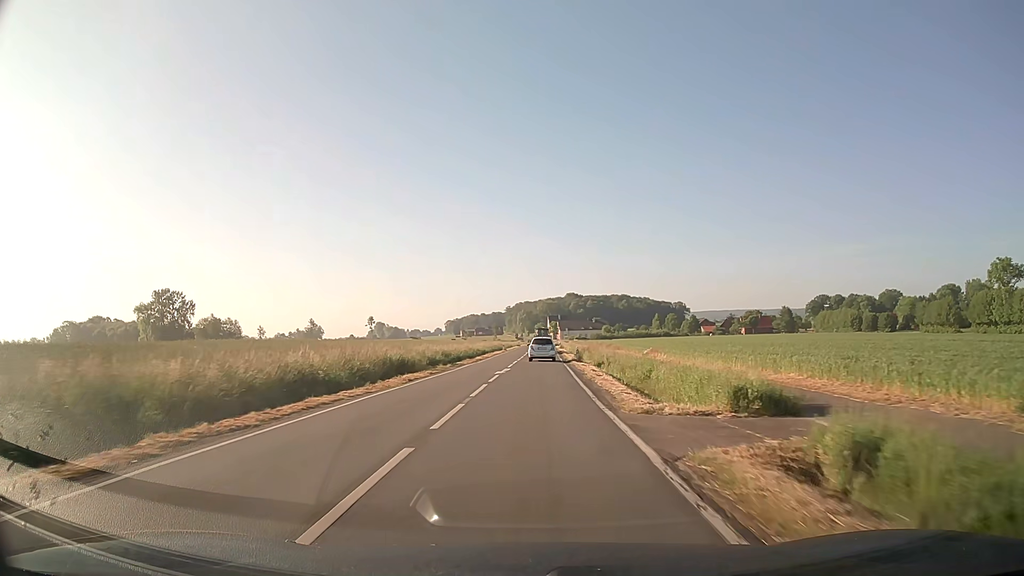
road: secondary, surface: asphalt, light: Day
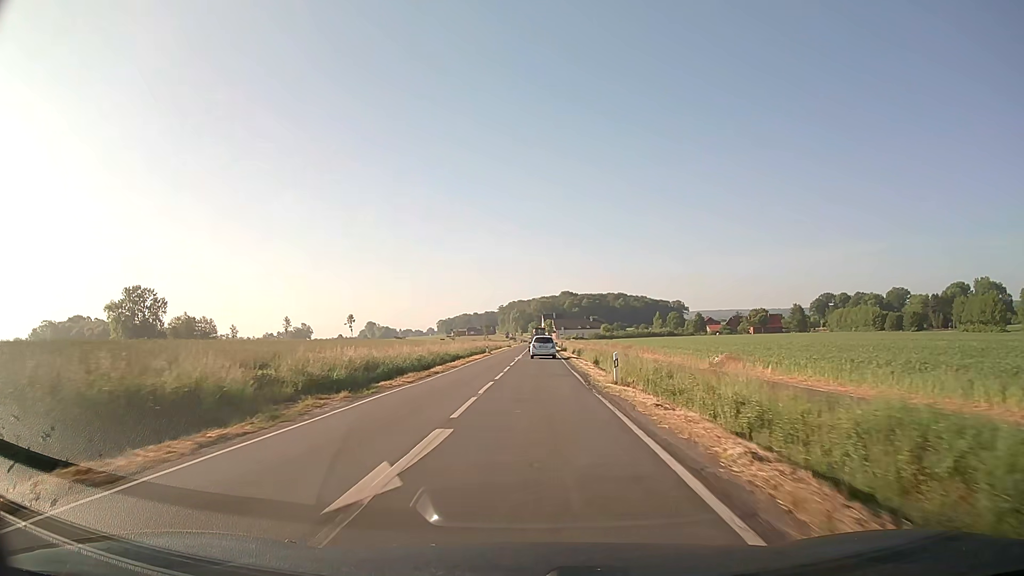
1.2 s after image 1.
(+0.2, +21.9) m; +1°
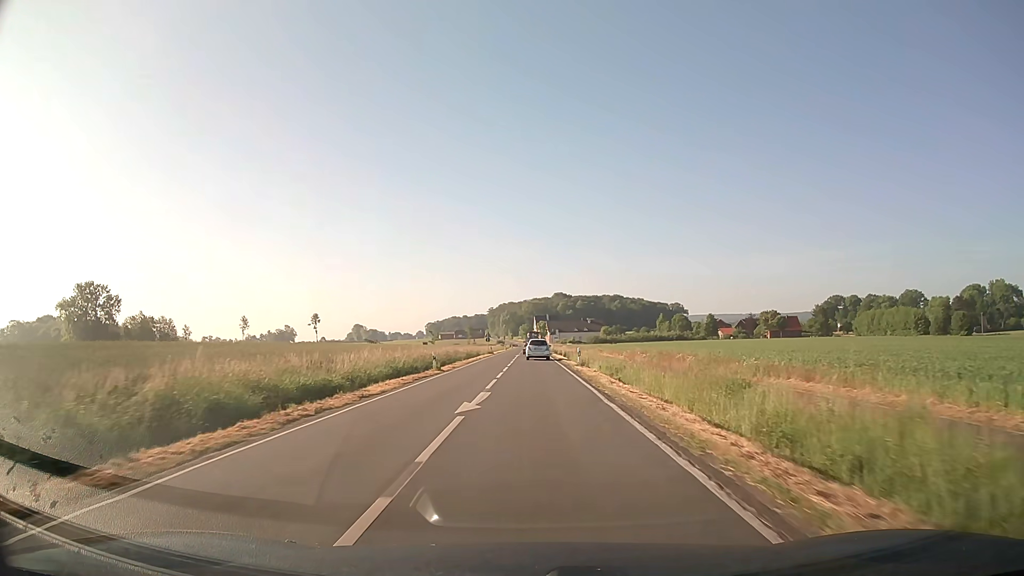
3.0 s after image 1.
(+0.2, +32.9) m; +1°
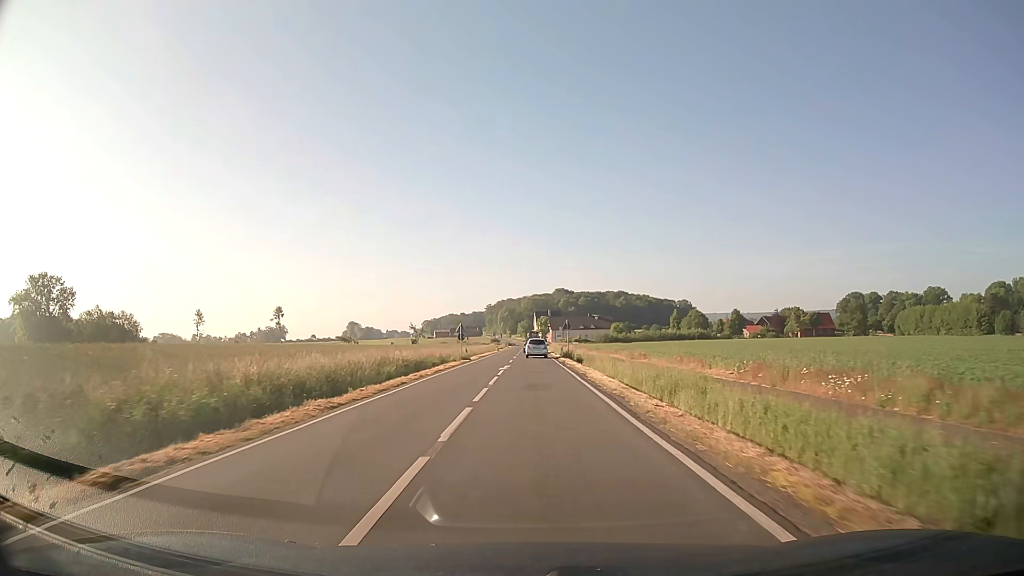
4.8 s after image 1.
(+0.1, +32.9) m; 0°
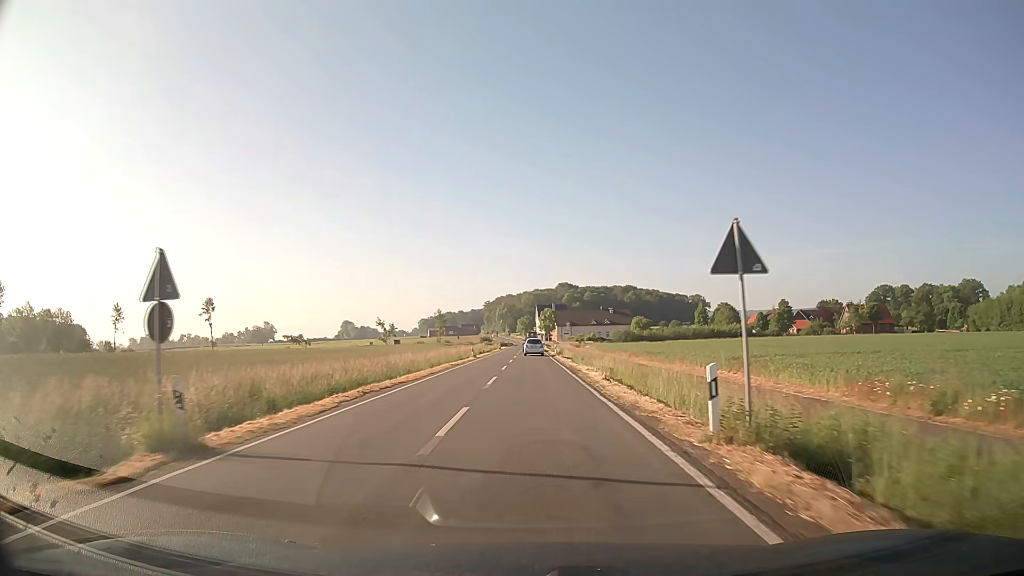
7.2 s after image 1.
(+0.1, +43.7) m; 0°
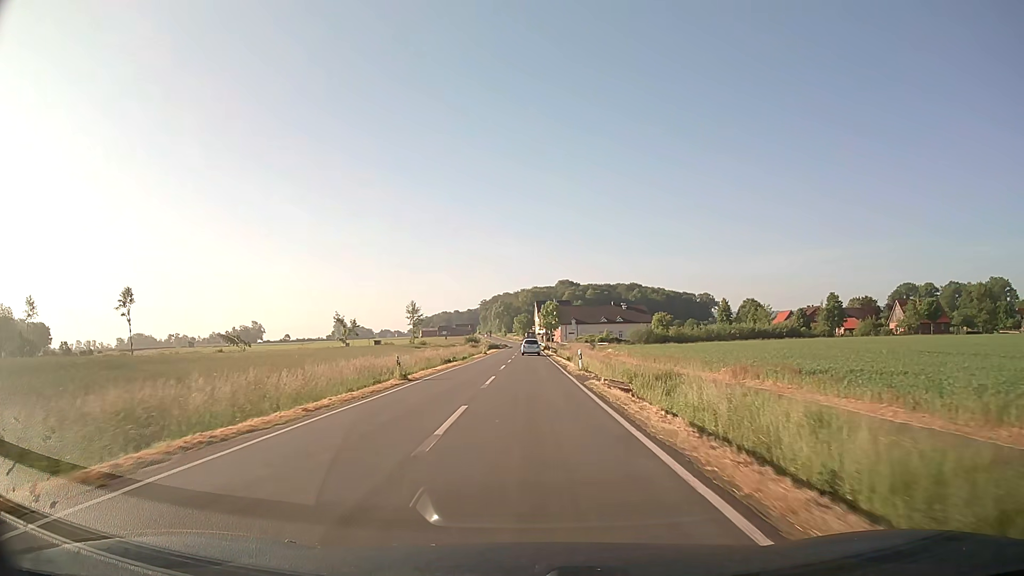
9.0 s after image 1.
(+0.1, +32.8) m; 0°
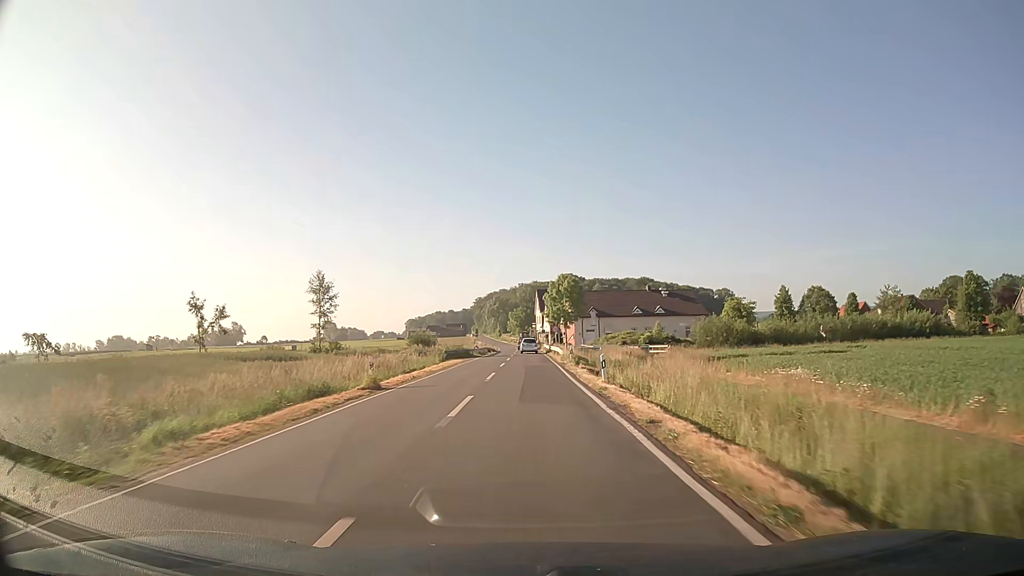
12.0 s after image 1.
(0.0, +54.8) m; 0°
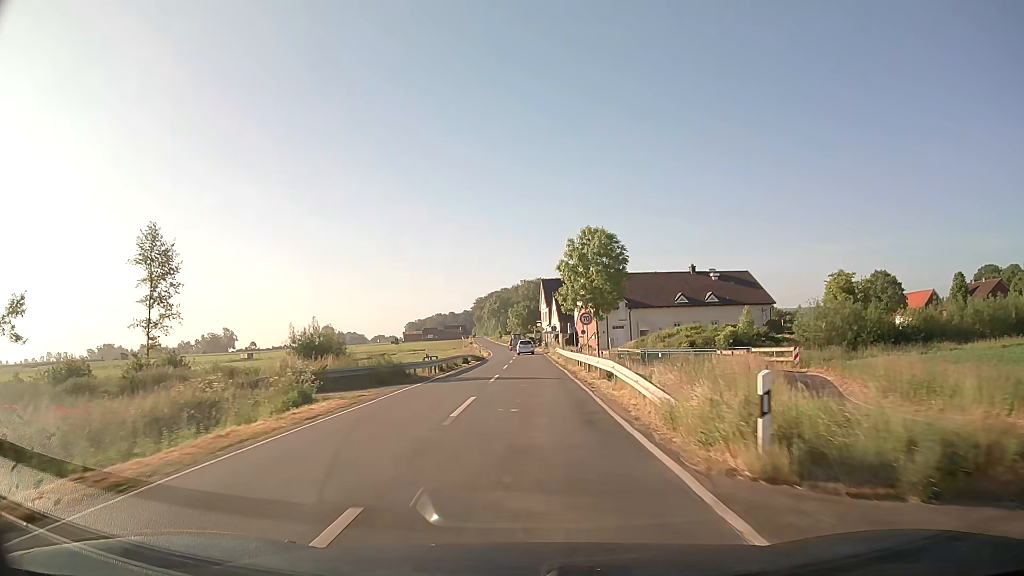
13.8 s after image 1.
(+0.1, +32.8) m; 0°
(0, +10) (0, +20) (0, +30) (0, +40) (0, +50) (0, +60) (0, +70) (-1, +80) (-1, +90) (-2, +100) m
